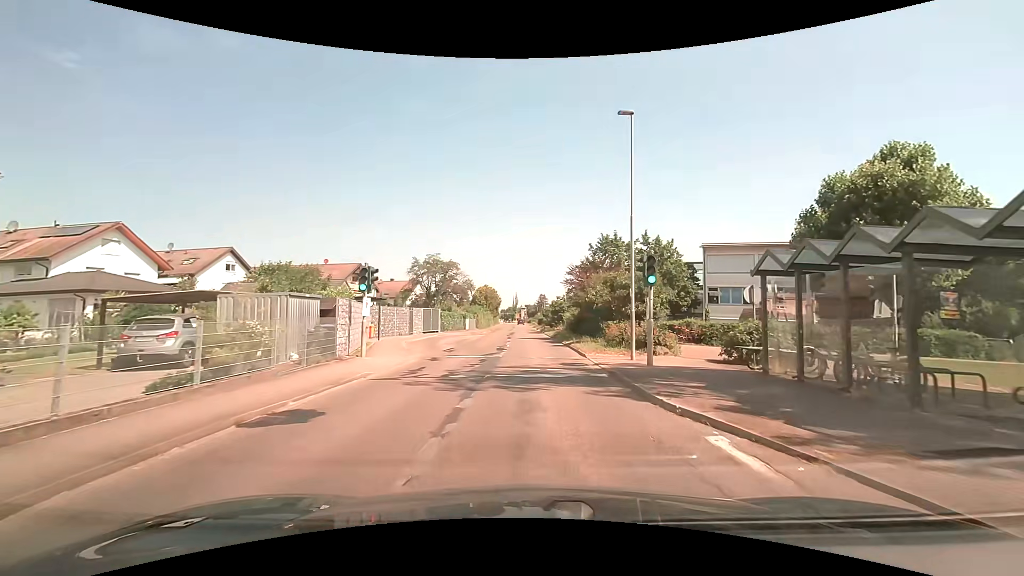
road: secondary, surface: asphalt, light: Day
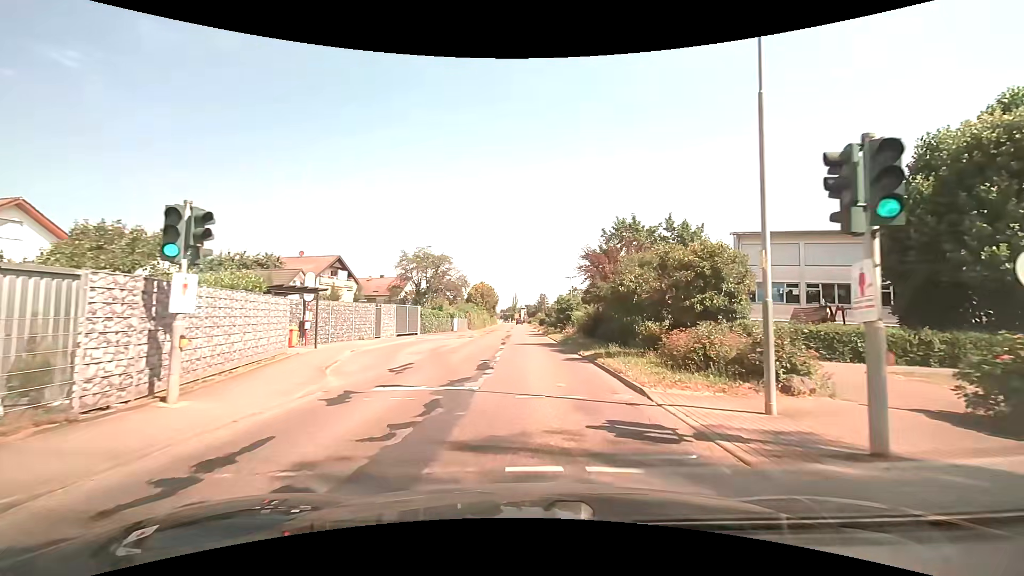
(+0.1, +8.9) m; +1°
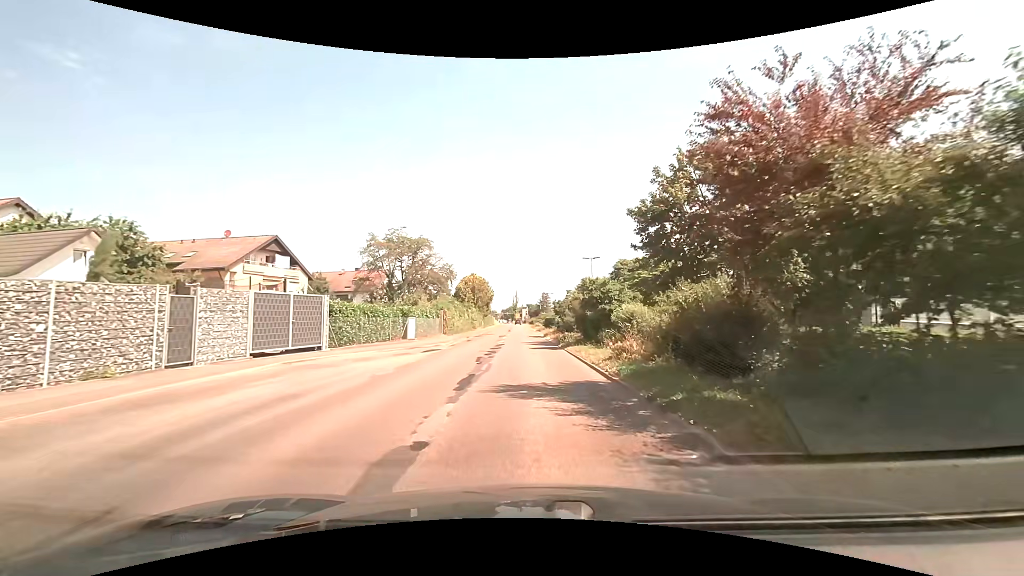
(-0.1, +18.0) m; 0°
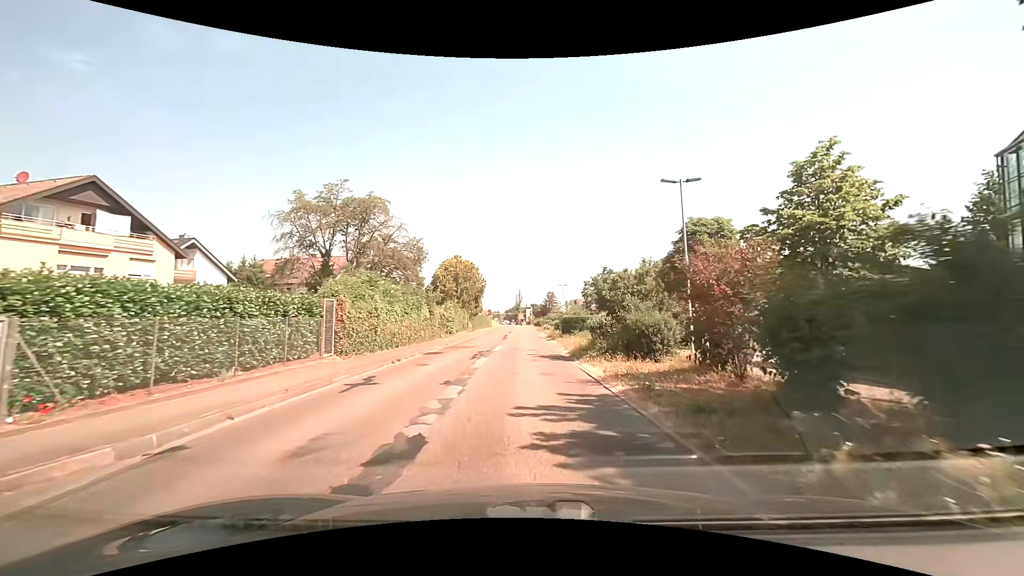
(-0.3, +22.7) m; -1°
(0, +10) (0, +20) (0, +30) (0, +40) (0, +50) (0, +60) (0, +70) (0, +80) (0, +90) (0, +100) m
